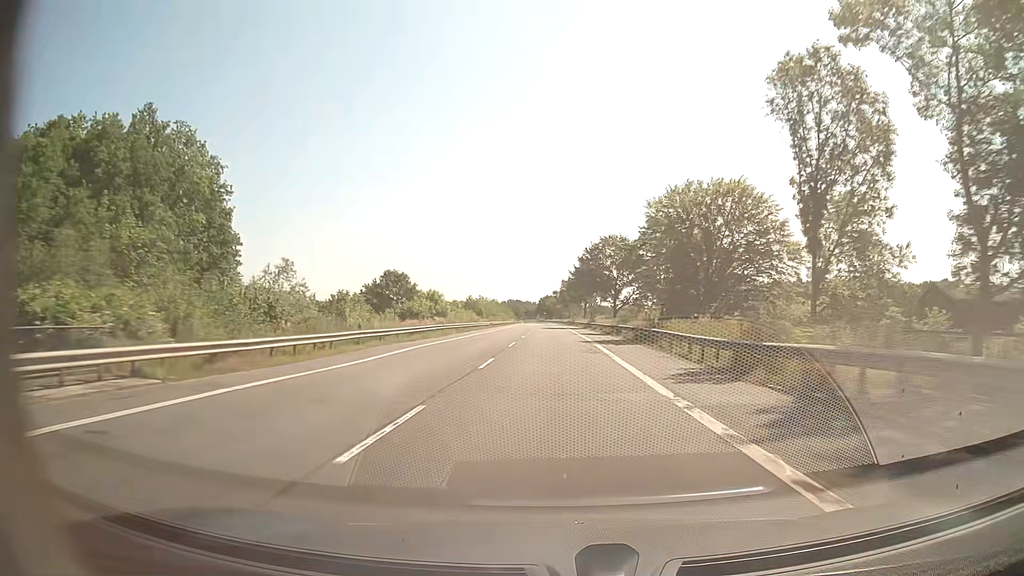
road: secondary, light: Day
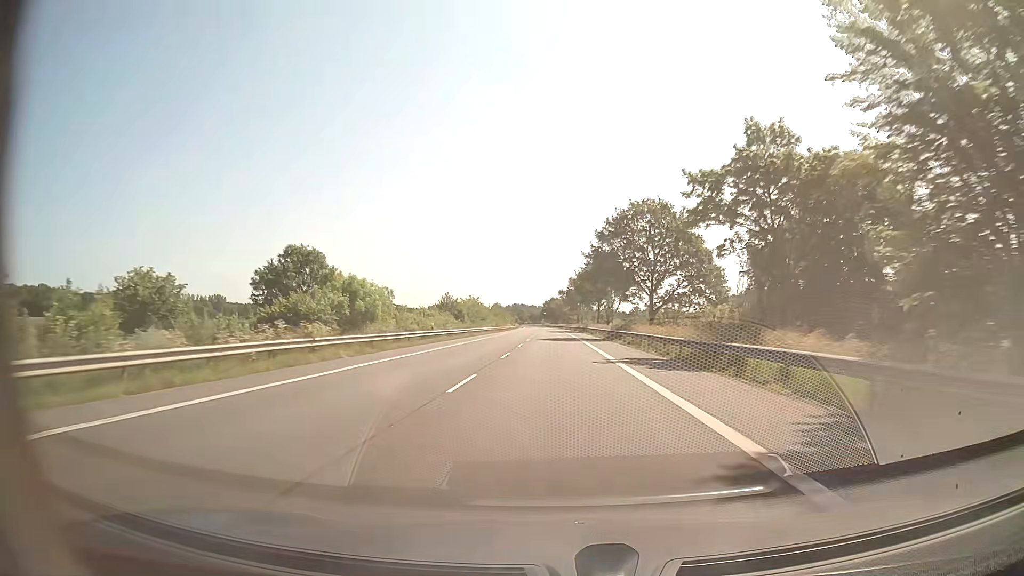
(-0.1, +30.4) m; -1°
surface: asphalt
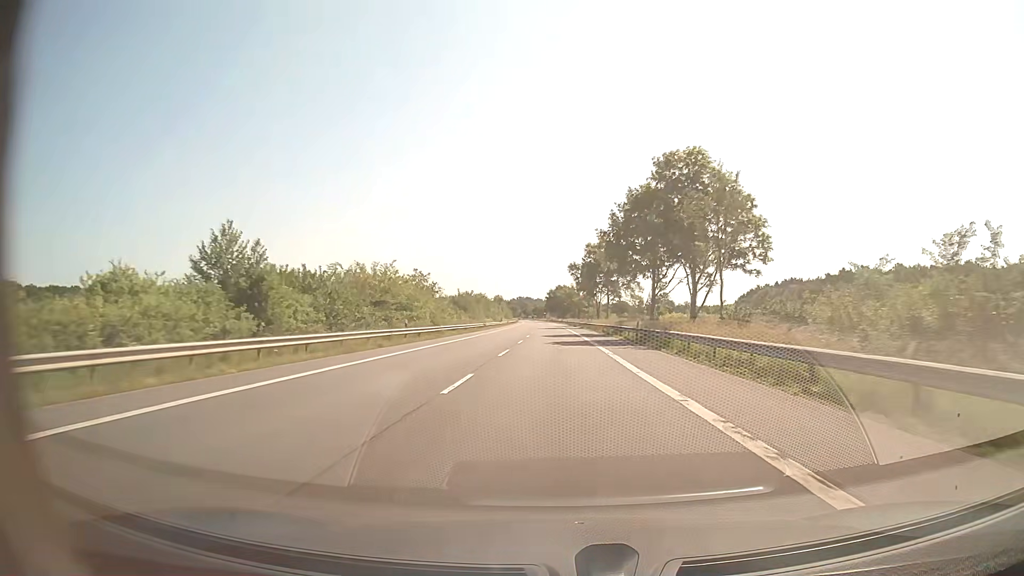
(-0.2, +61.9) m; -1°
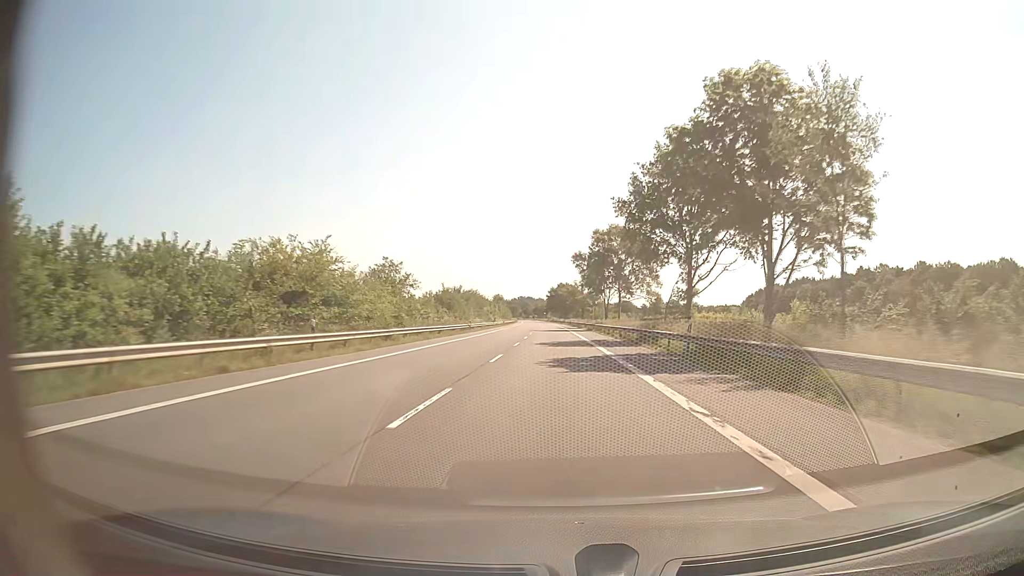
(0.0, +15.6) m; 0°
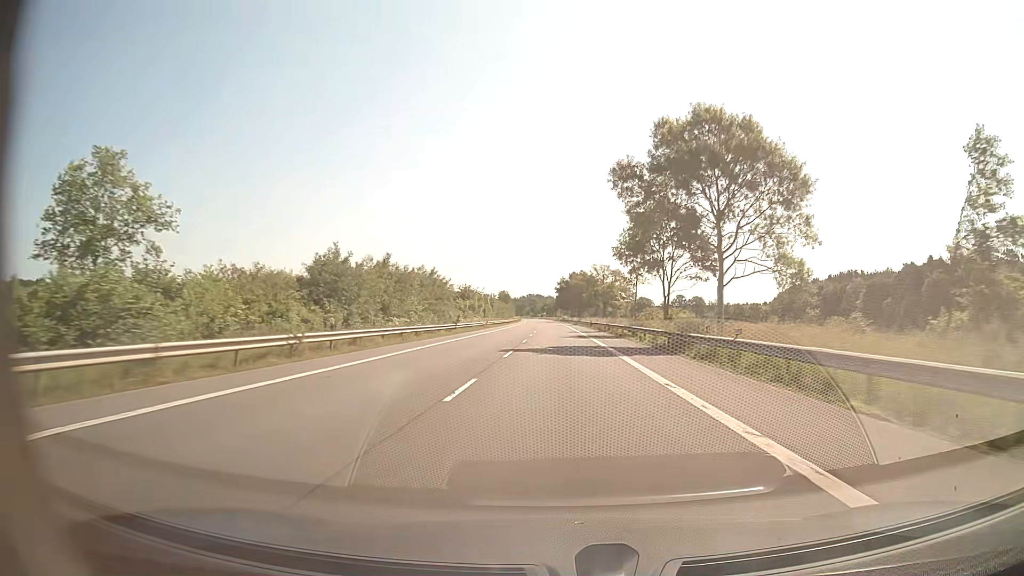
(-0.5, +47.1) m; -1°
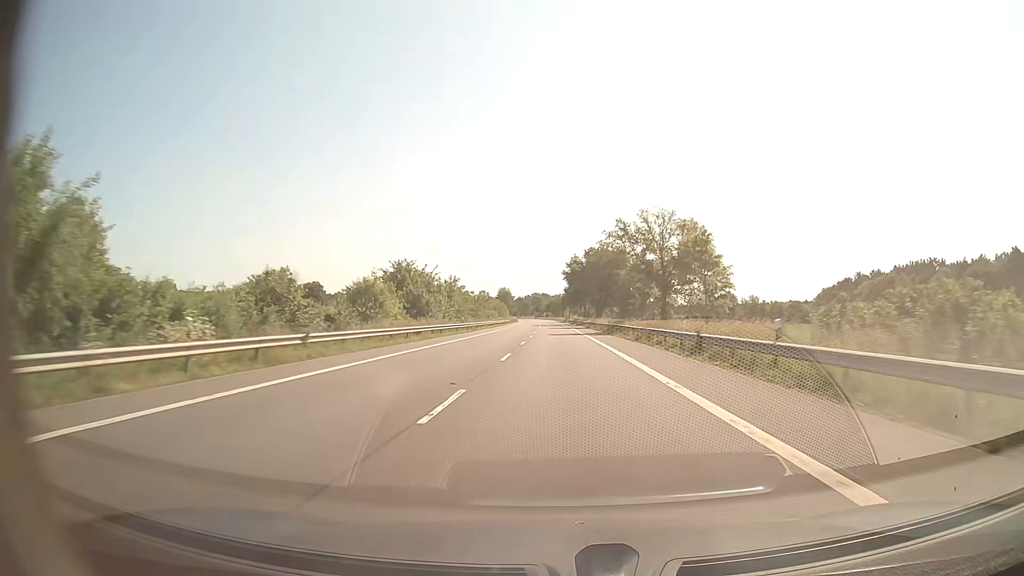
(-0.6, +63.2) m; -1°
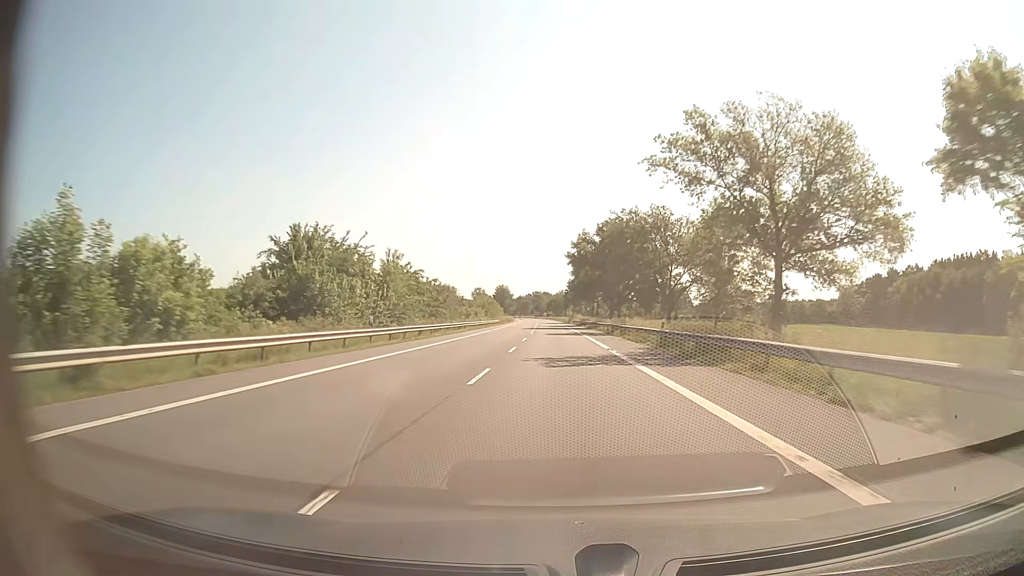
(-0.1, +31.7) m; 0°
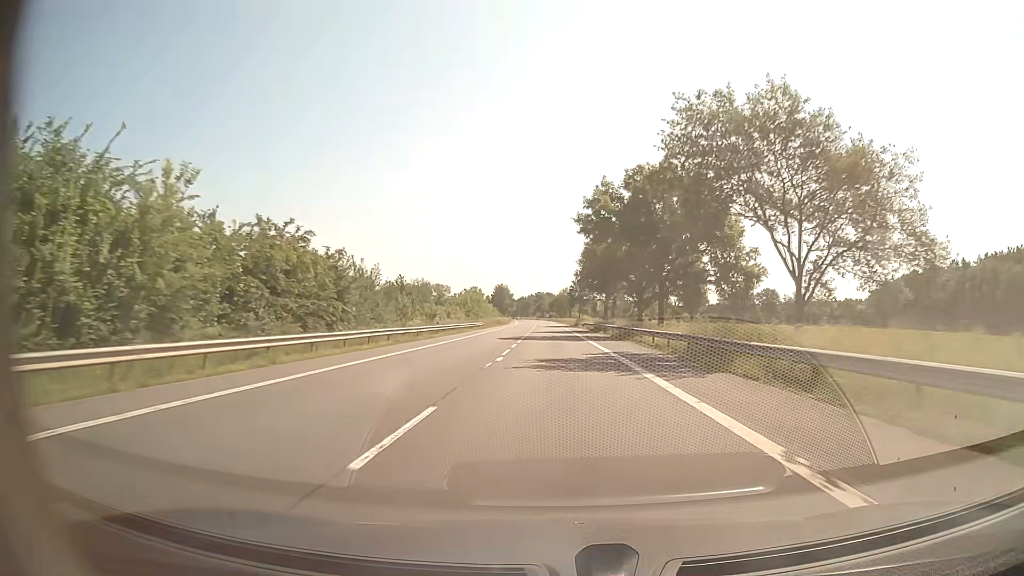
(-0.1, +31.7) m; 0°
(0, +10) (0, +20) (0, +30) (0, +40) (0, +50) (-1, +60) (-1, +70) (-1, +80) (-1, +90) (-2, +100) m
